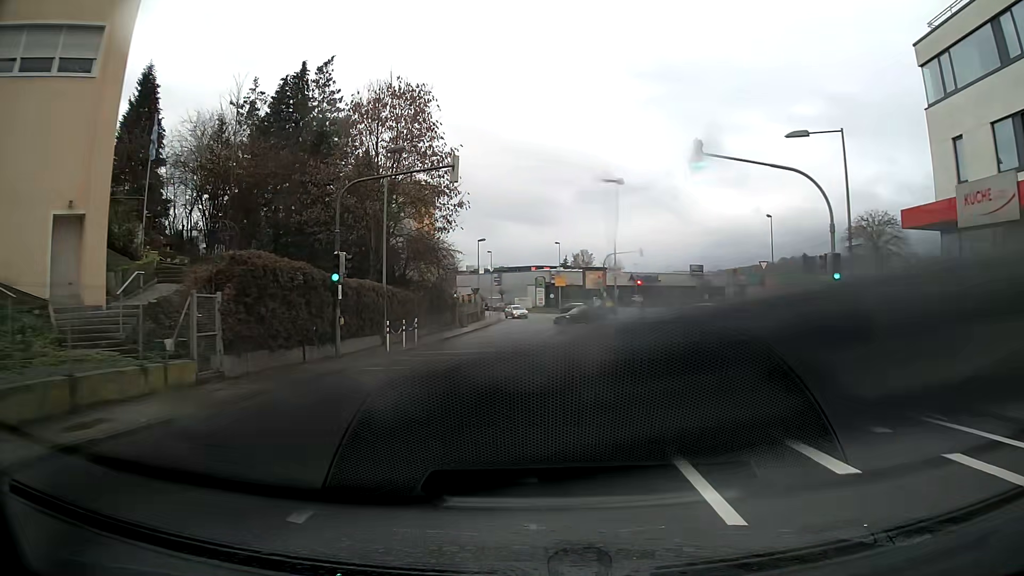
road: tertiary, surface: asphalt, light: Day
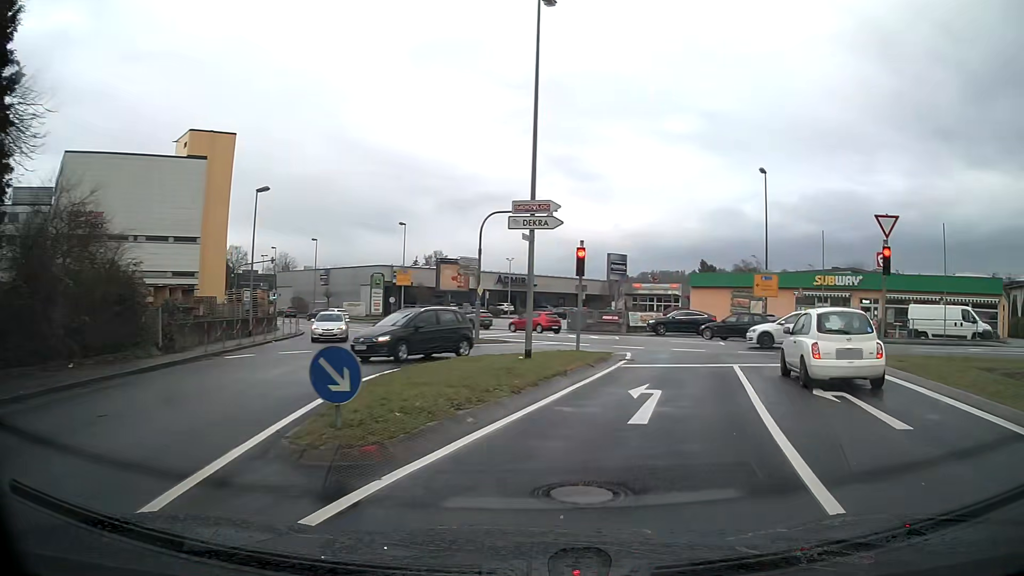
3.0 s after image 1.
(+2.2, +29.6) m; +14°
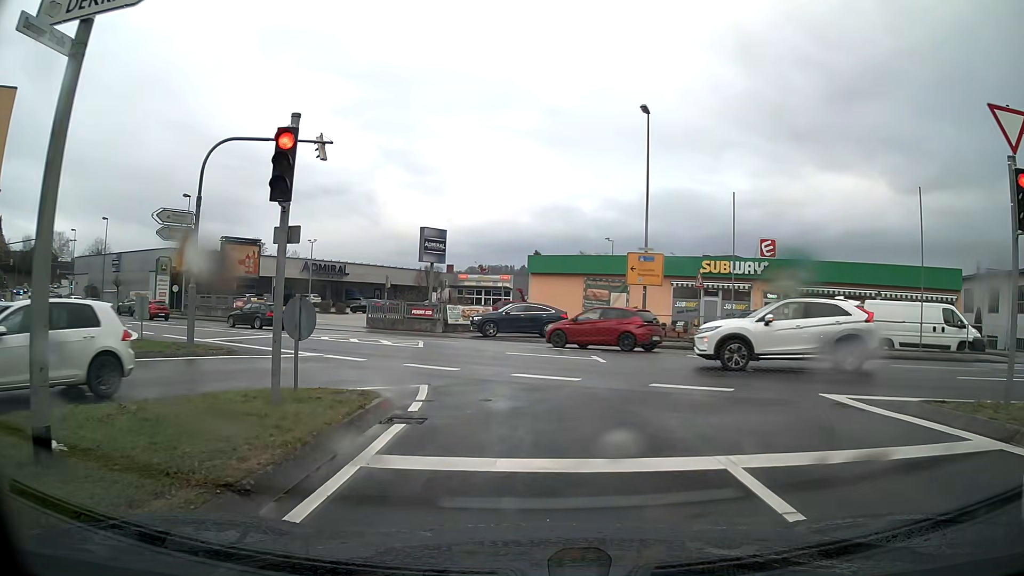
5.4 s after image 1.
(+1.6, +12.2) m; +13°
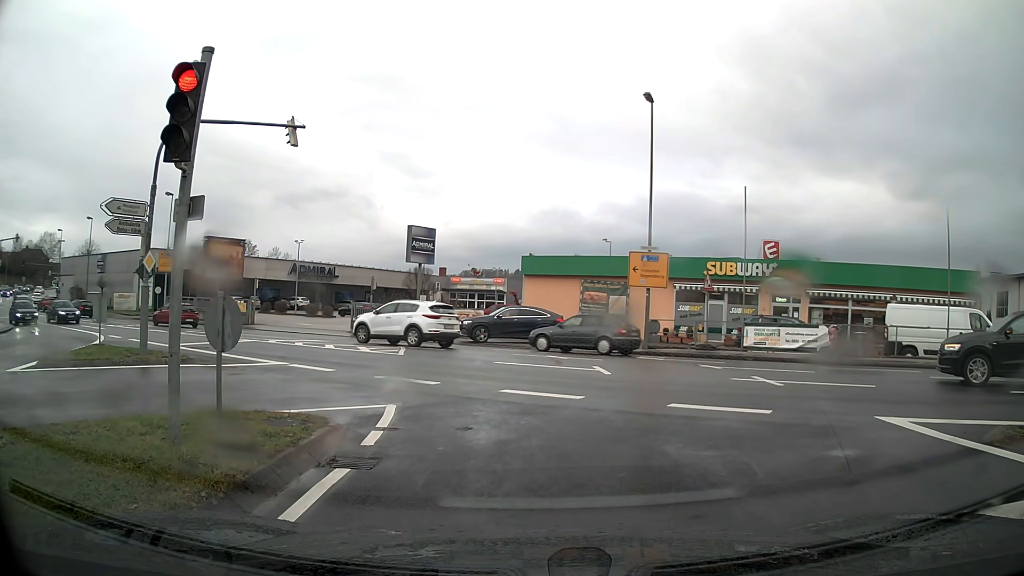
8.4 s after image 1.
(0.0, +2.2) m; 0°
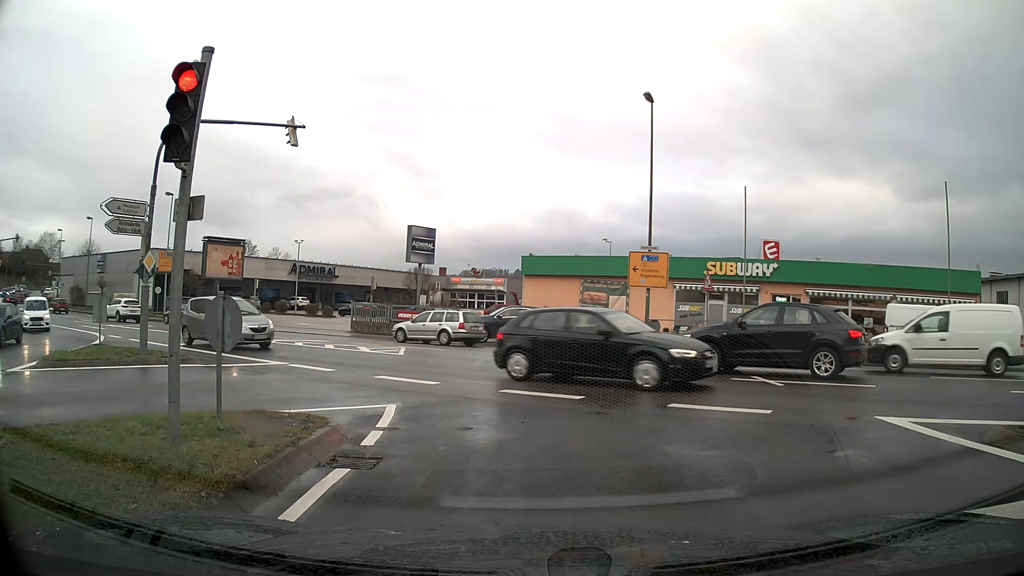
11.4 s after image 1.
(0.0, 0.0) m; 0°
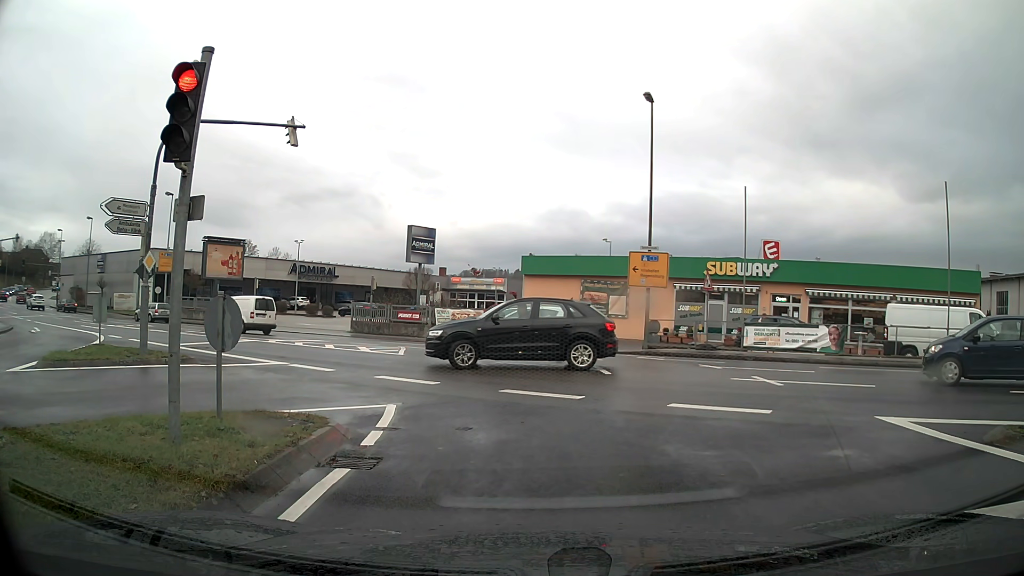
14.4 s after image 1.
(0.0, 0.0) m; 0°
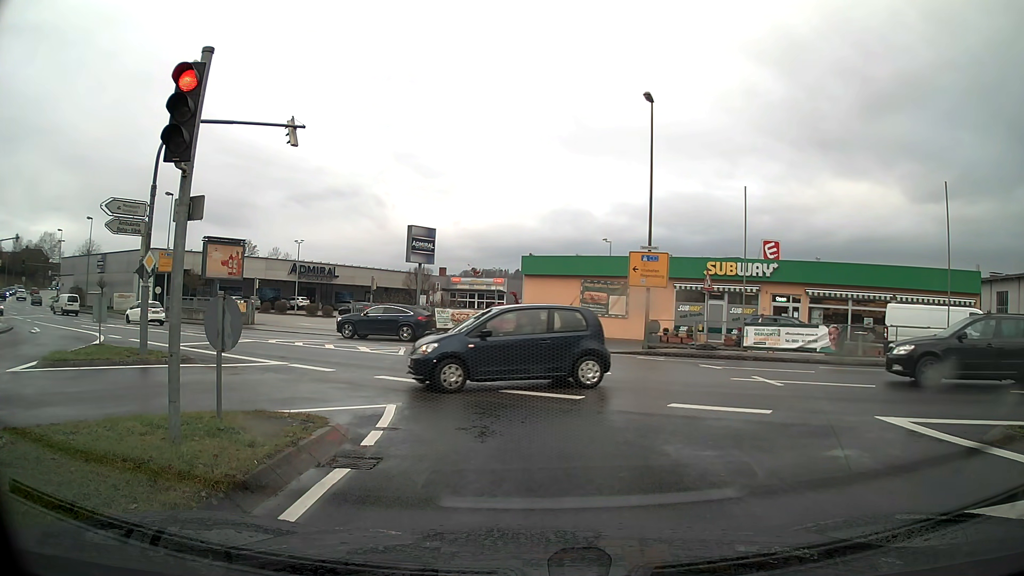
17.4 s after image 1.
(0.0, 0.0) m; 0°
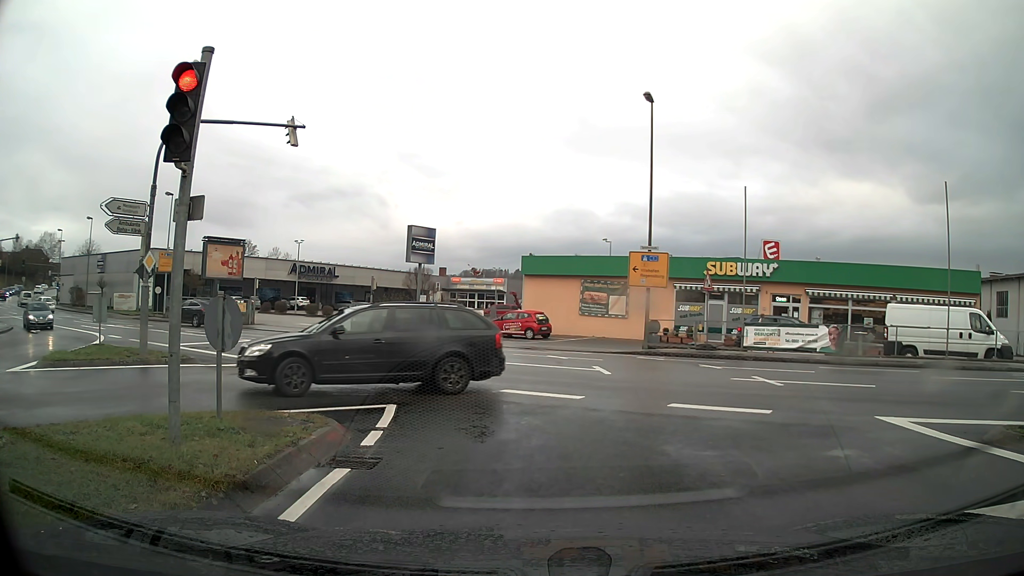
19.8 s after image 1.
(0.0, 0.0) m; 0°
